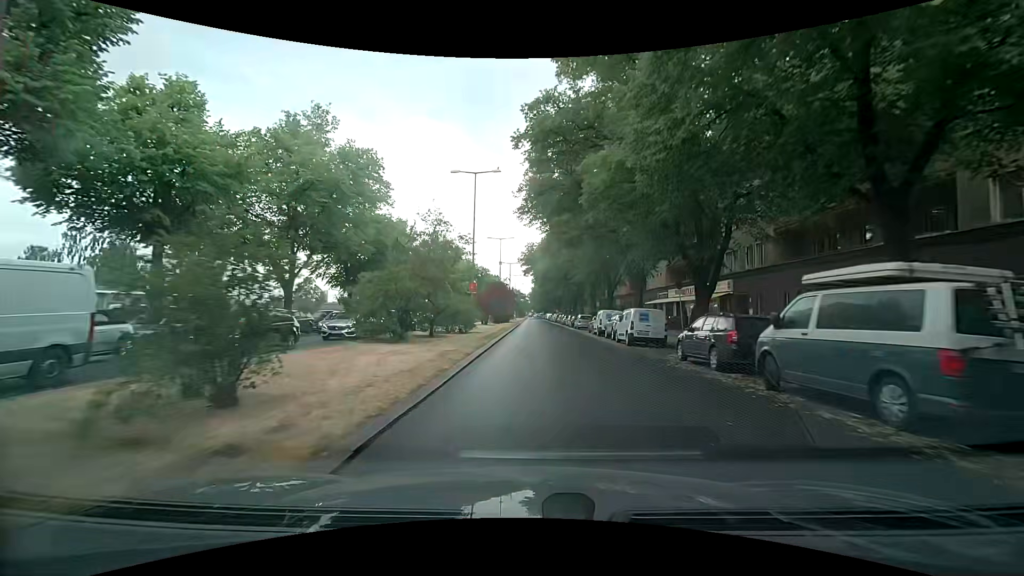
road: primary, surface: asphalt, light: Day
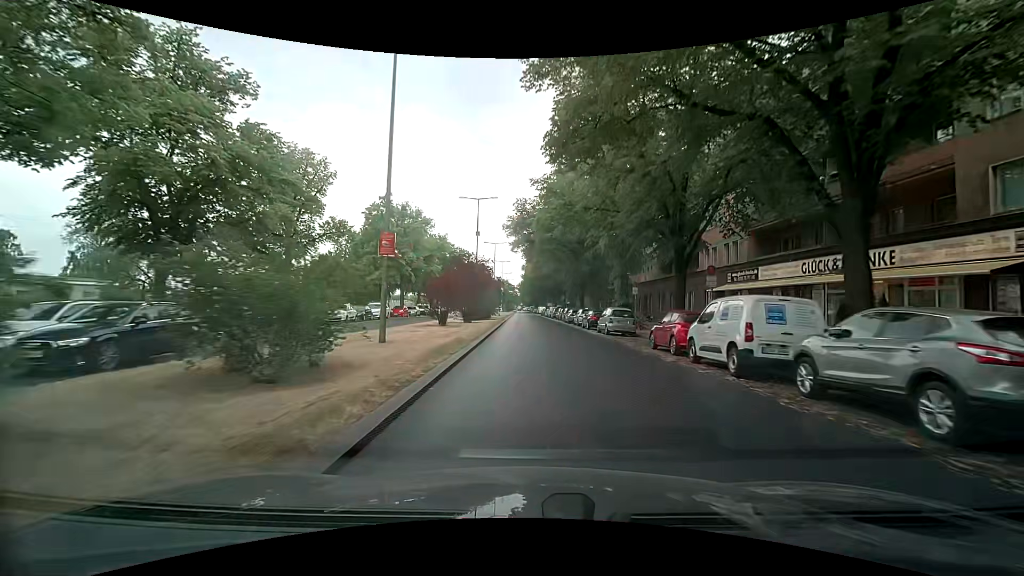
(+0.2, +23.2) m; +1°
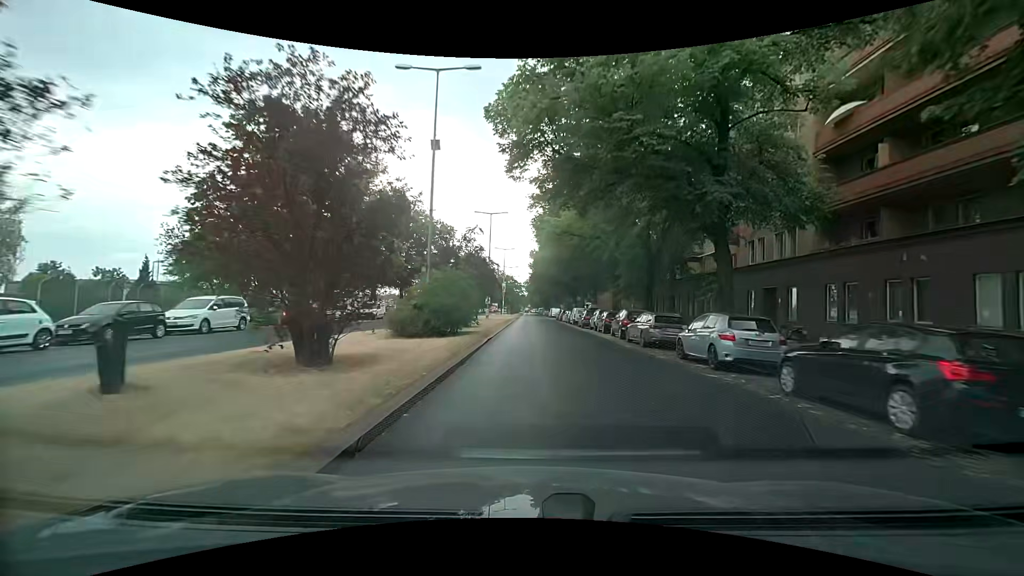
(+0.2, +29.0) m; 0°
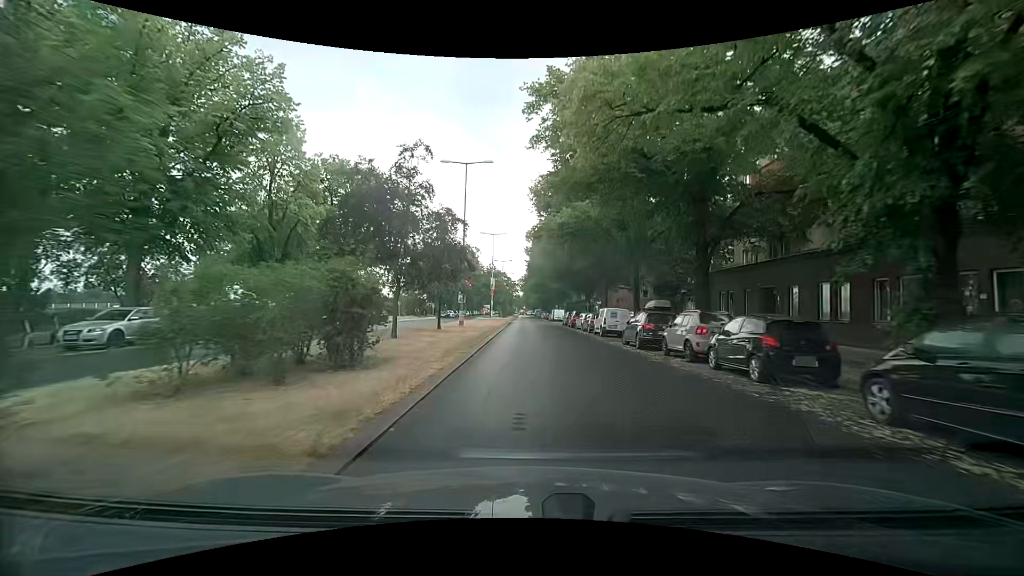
(+0.1, +21.5) m; 0°
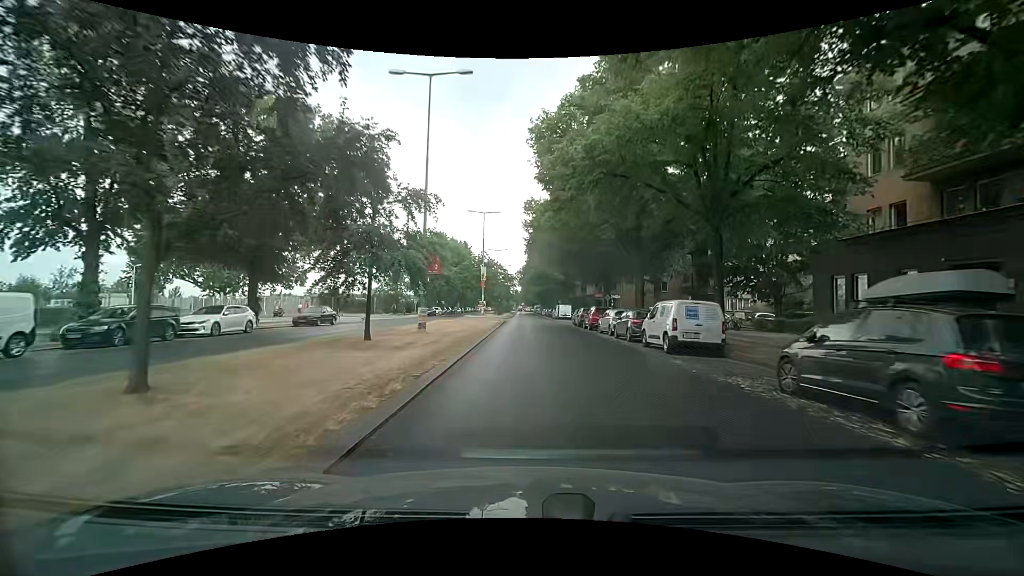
(+0.1, +14.3) m; +1°
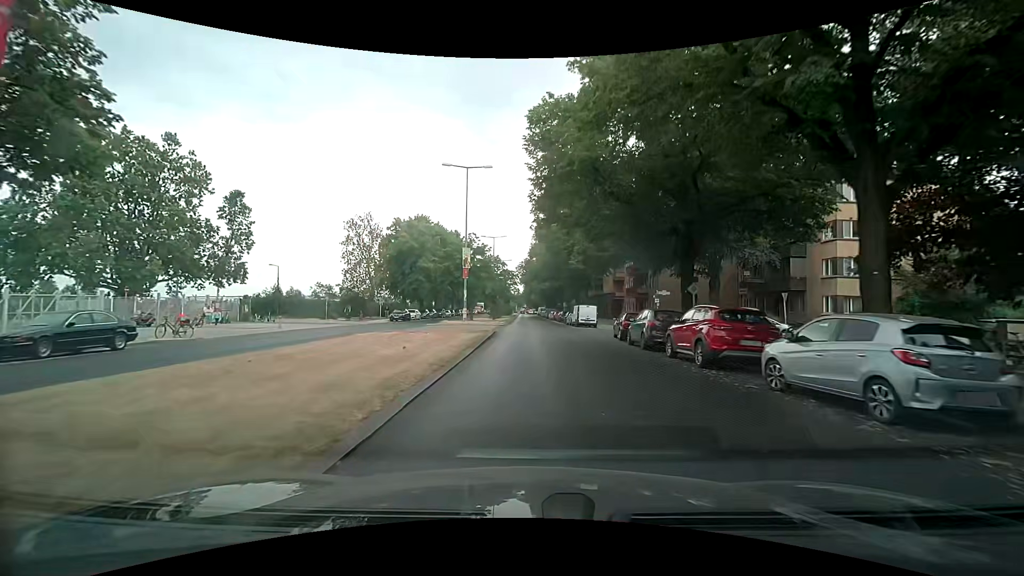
(-0.2, +20.5) m; 0°
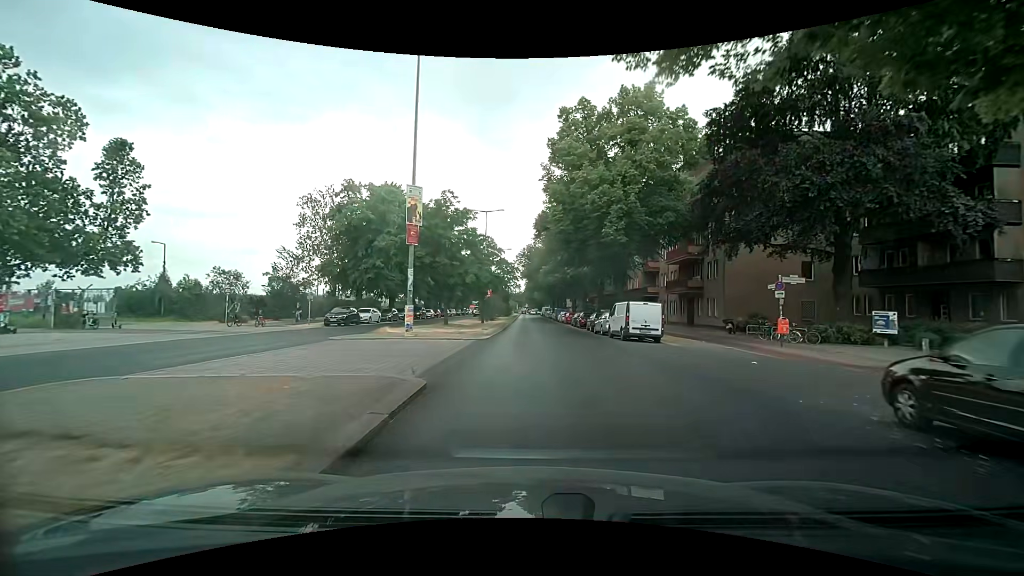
(-0.3, +20.3) m; 0°
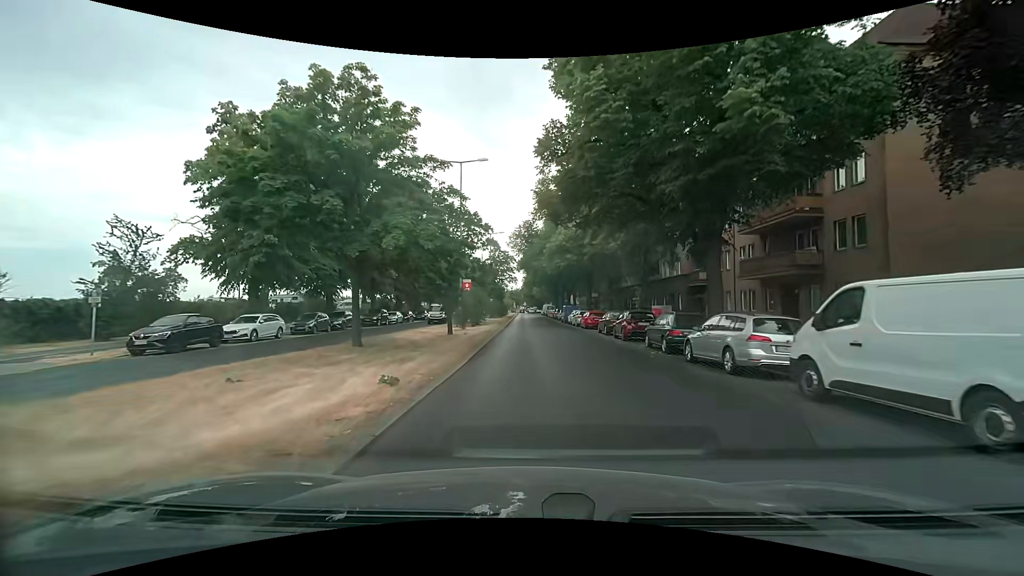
(-0.1, +19.5) m; 0°
(0, +10) (0, +20) (0, +30) (0, +40) (0, +50) (0, +60) (0, +70) (0, +80) (-1, +90) (-1, +100) m
